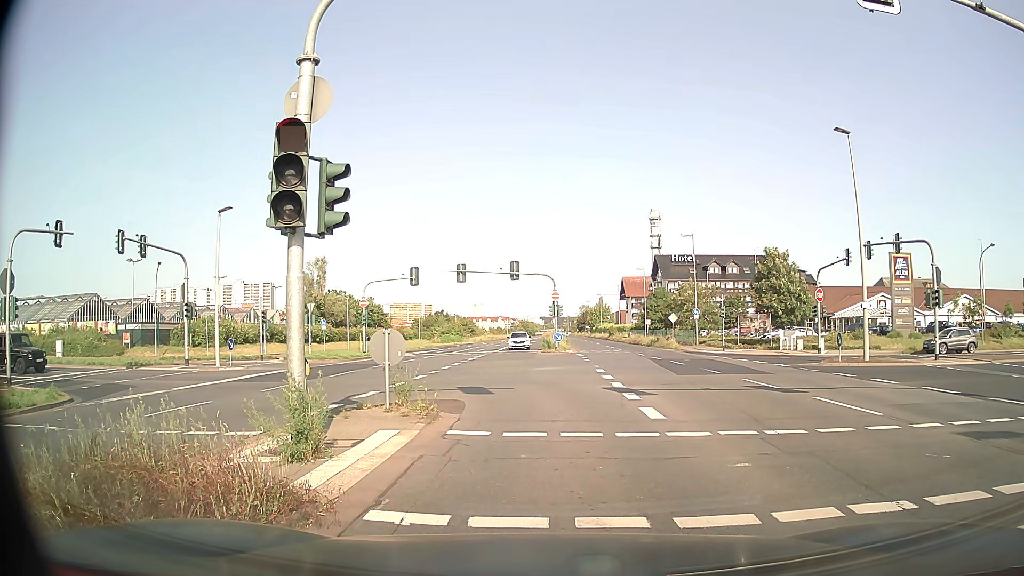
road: primary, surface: asphalt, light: Day
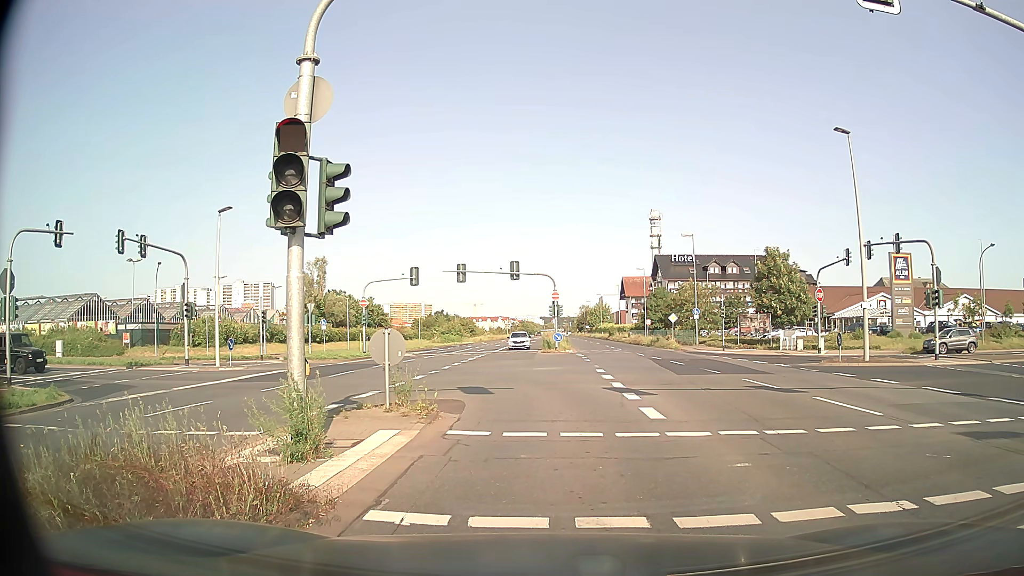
(0.0, 0.0) m; 0°
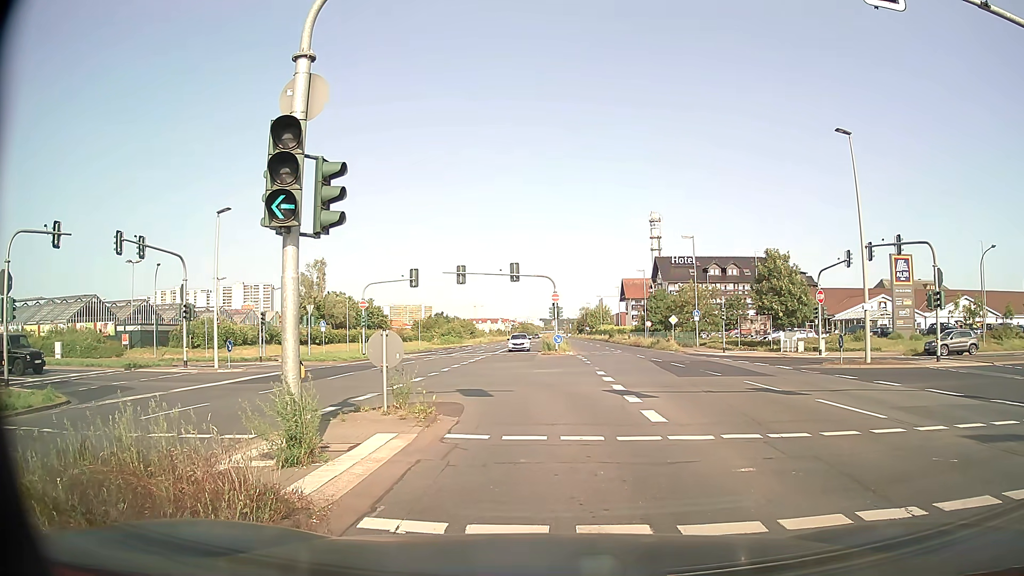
(0.0, +0.1) m; 0°
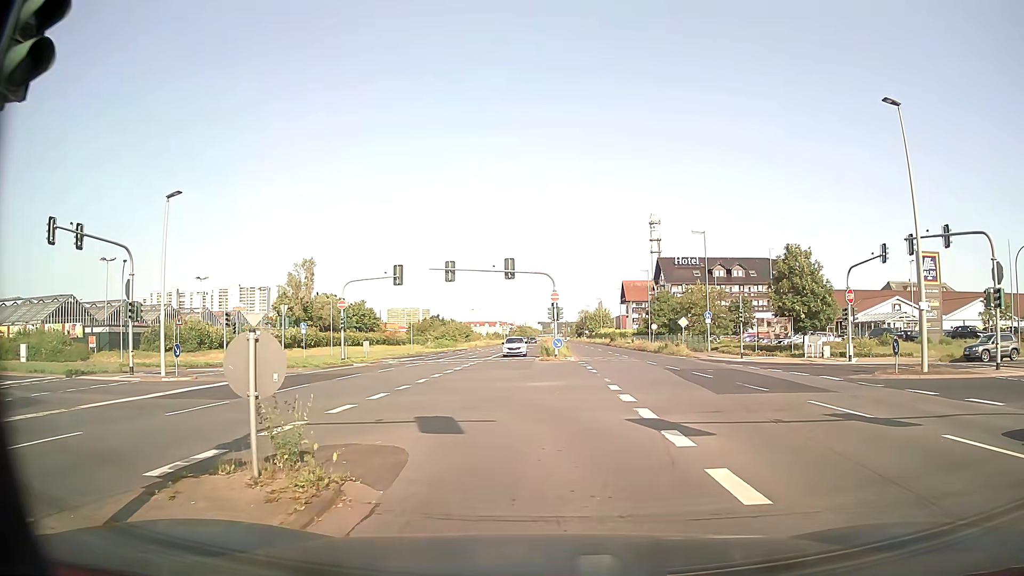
(+0.1, +5.4) m; +2°
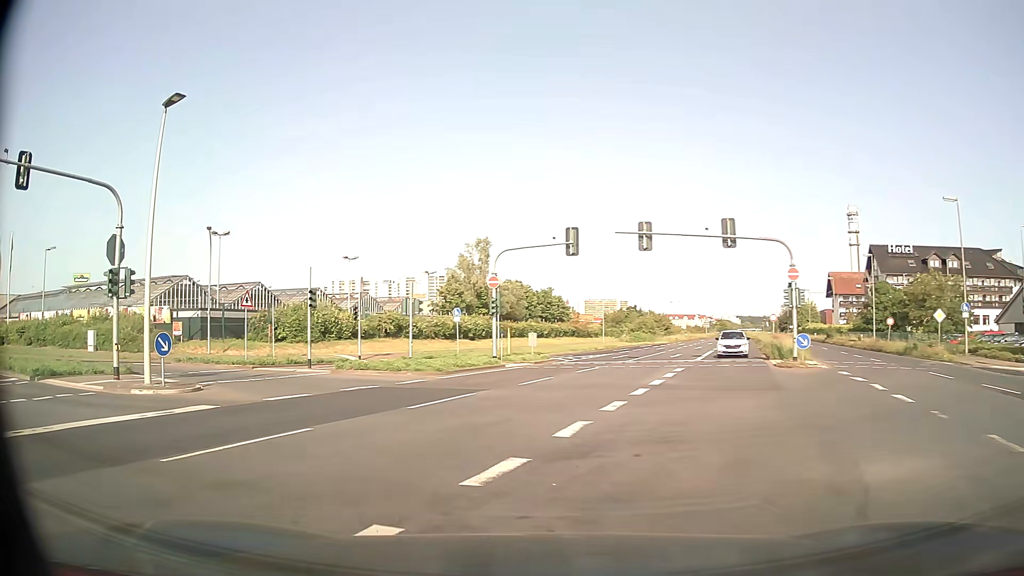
(-1.2, +13.3) m; -17°
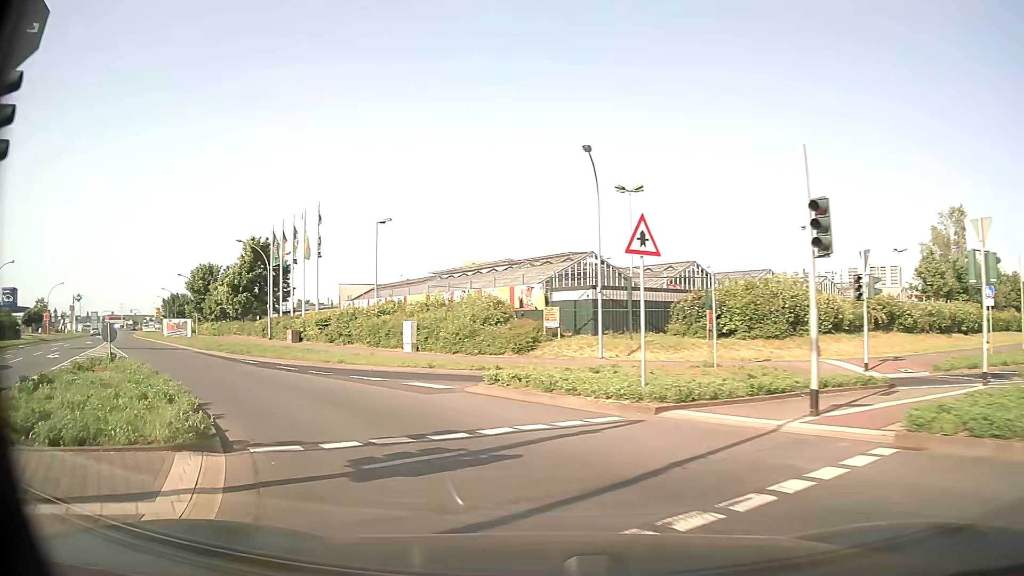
(-5.6, +16.6) m; -36°
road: tertiary
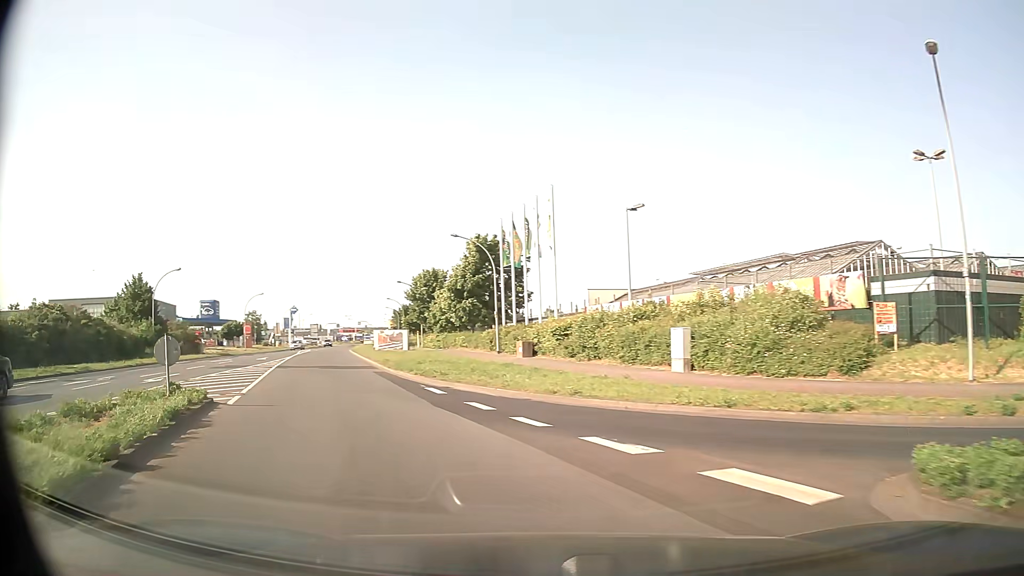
(-1.9, +9.5) m; -22°
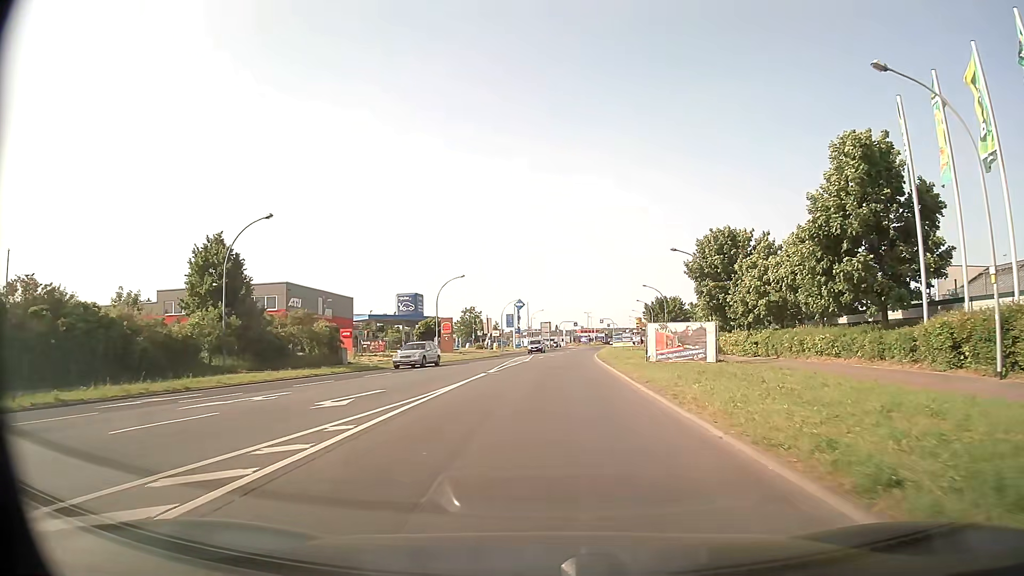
(-8.7, +27.9) m; -21°
(0, +10) (0, +20) (0, +30) (0, +40) (+1, +50) (+1, +60) (+2, +70) (+2, +80) (+3, +90) (+3, +100) m
